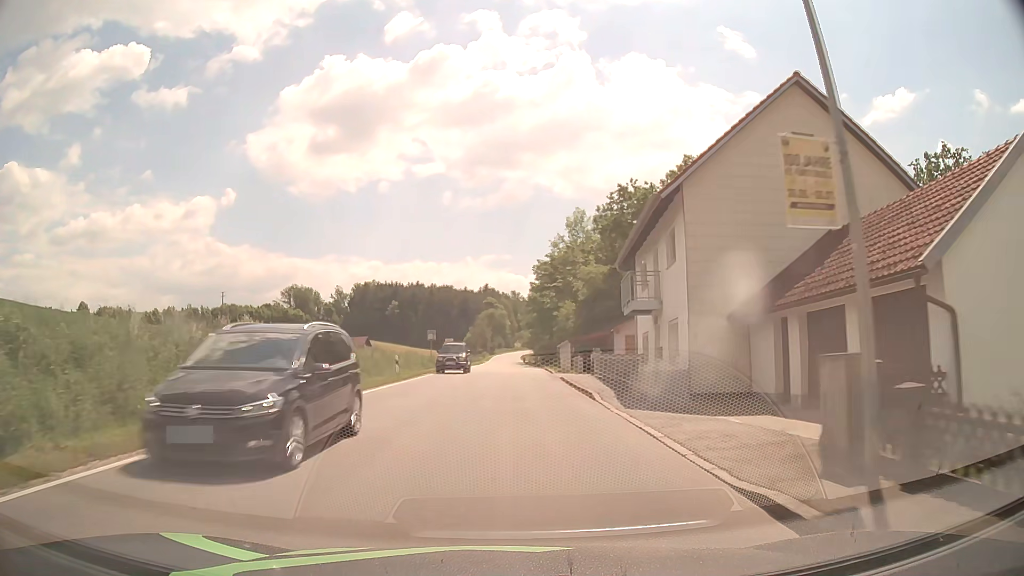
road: secondary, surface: asphalt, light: Day
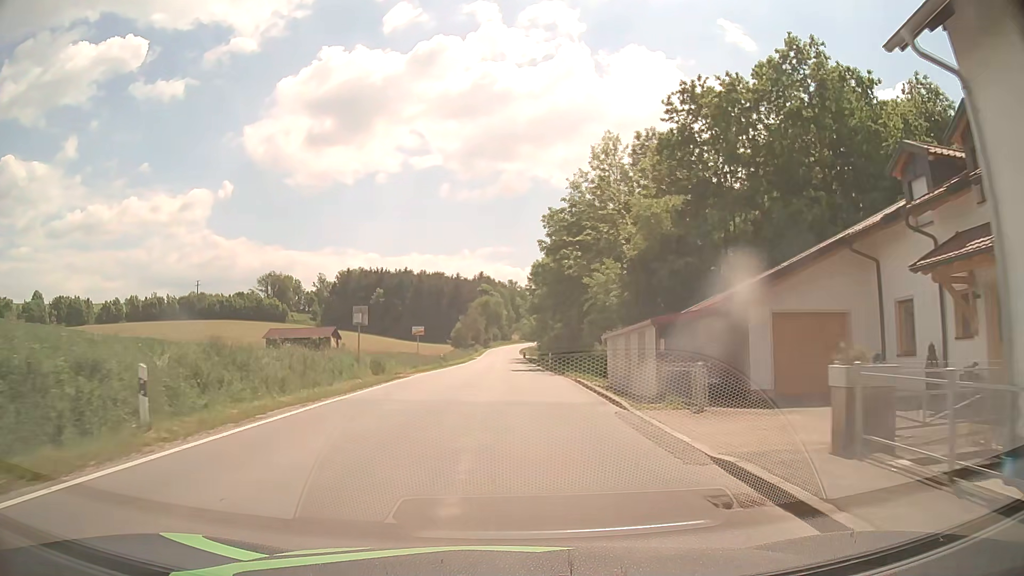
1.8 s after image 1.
(+0.1, +23.1) m; 0°
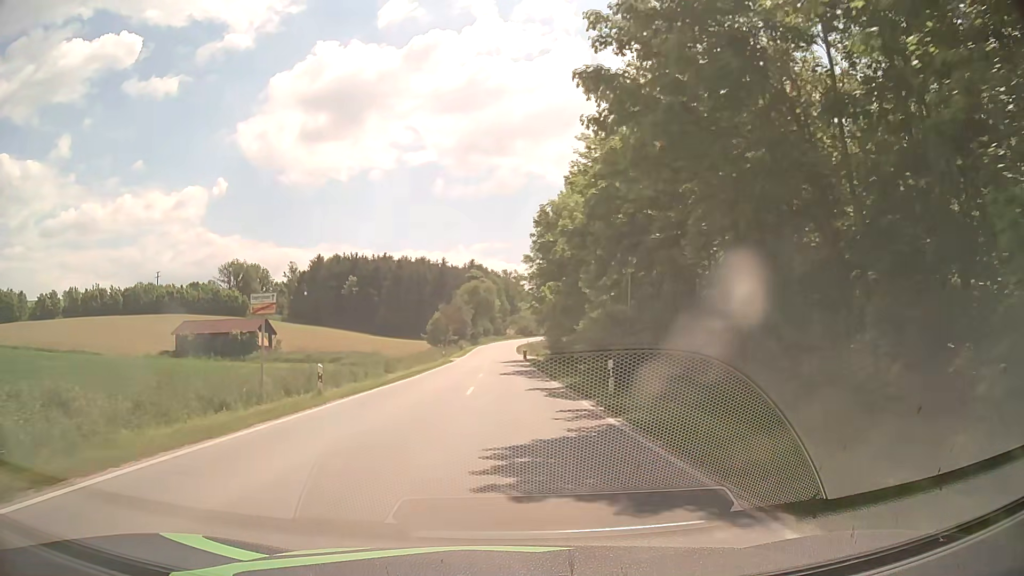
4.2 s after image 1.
(+0.4, +30.7) m; +1°
